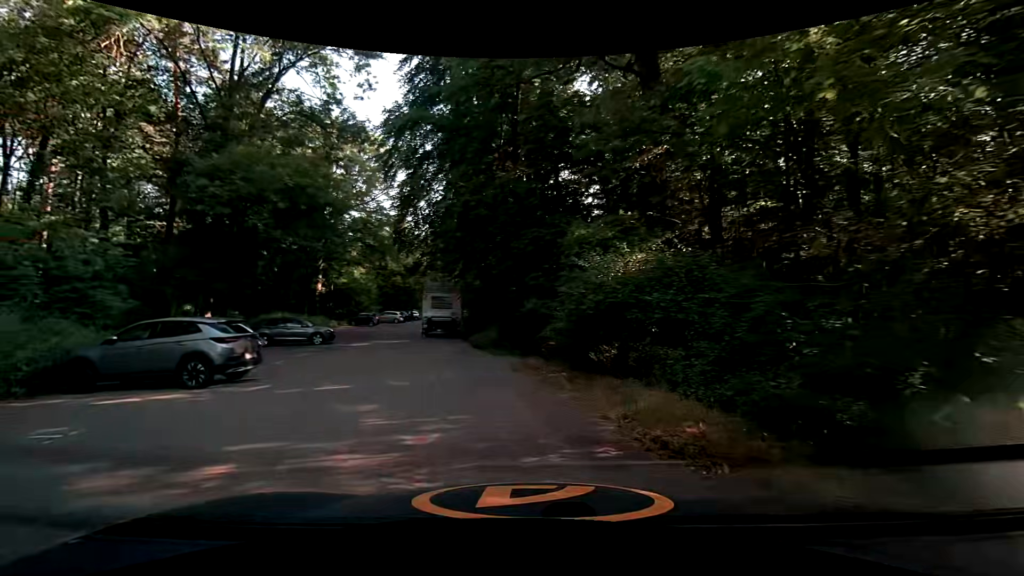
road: tertiary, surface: asphalt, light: Day
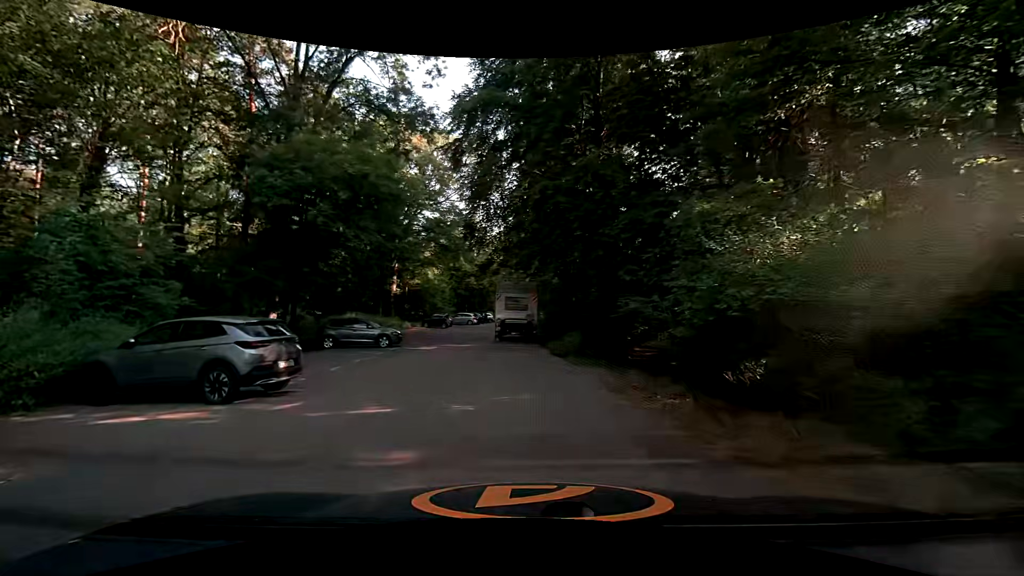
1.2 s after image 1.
(-0.2, +3.0) m; -9°
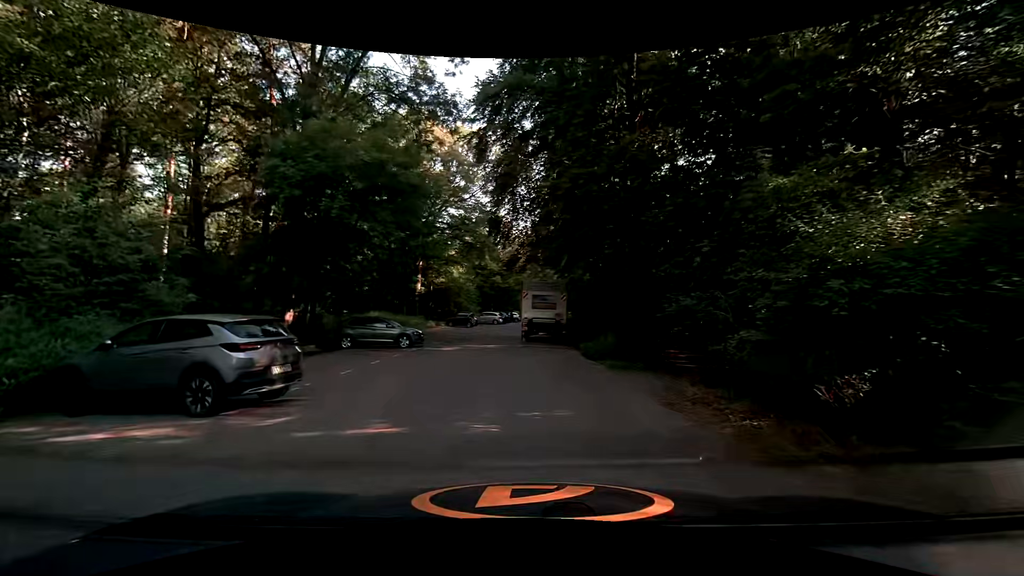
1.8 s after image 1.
(0.0, +1.6) m; -3°
